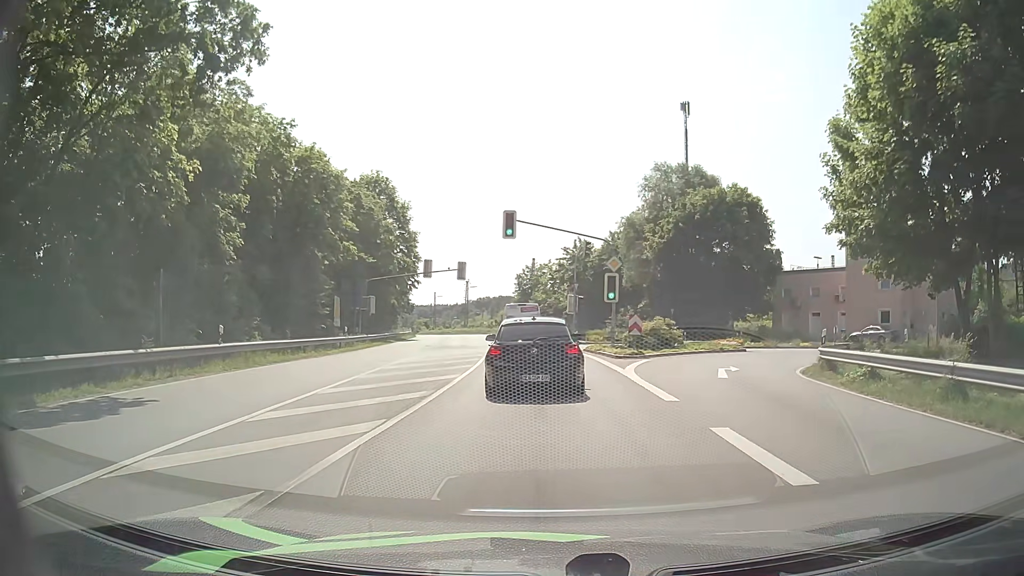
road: primary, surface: asphalt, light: Day
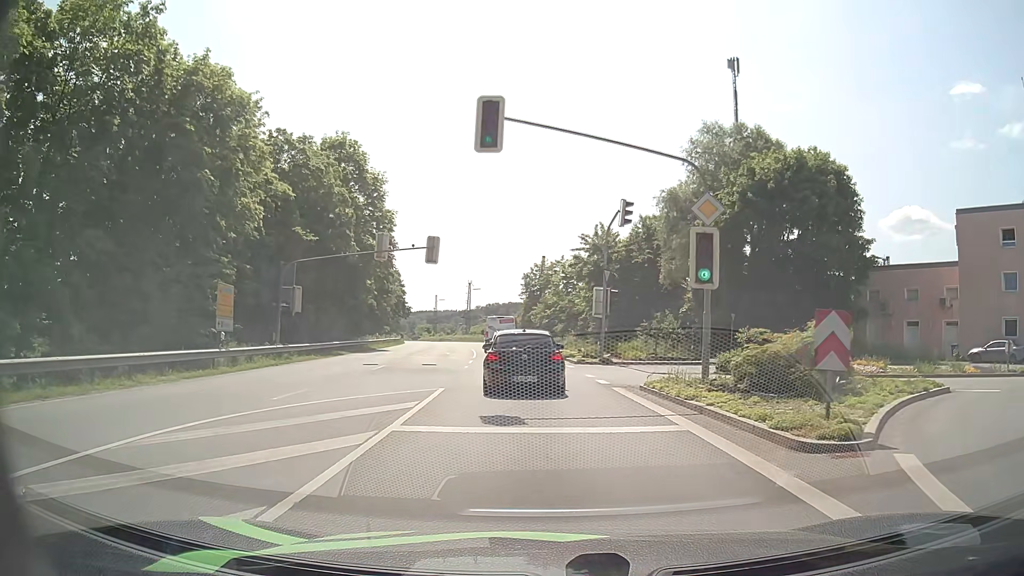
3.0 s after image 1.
(-0.3, +17.4) m; -1°
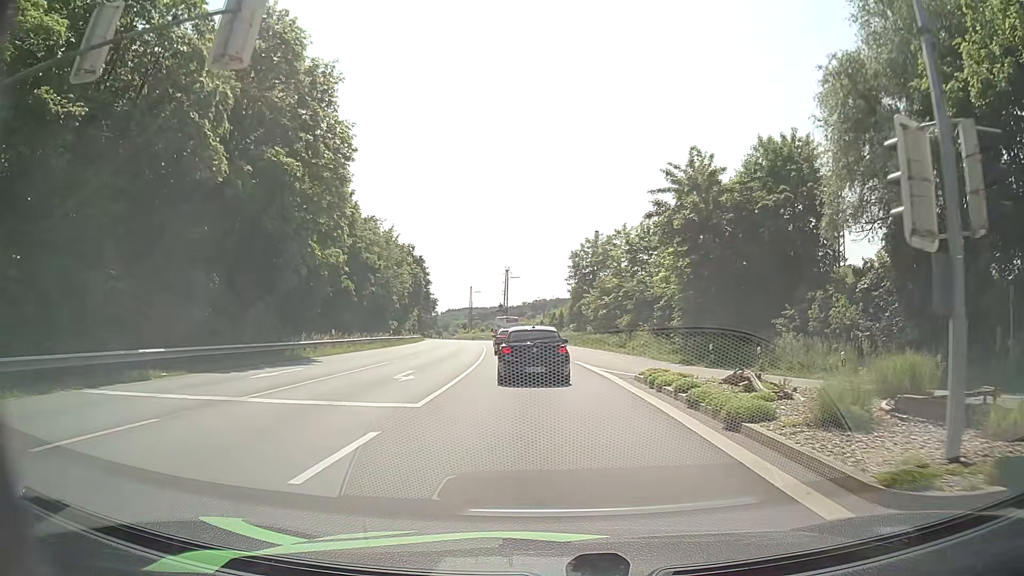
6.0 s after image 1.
(-0.9, +25.3) m; -4°
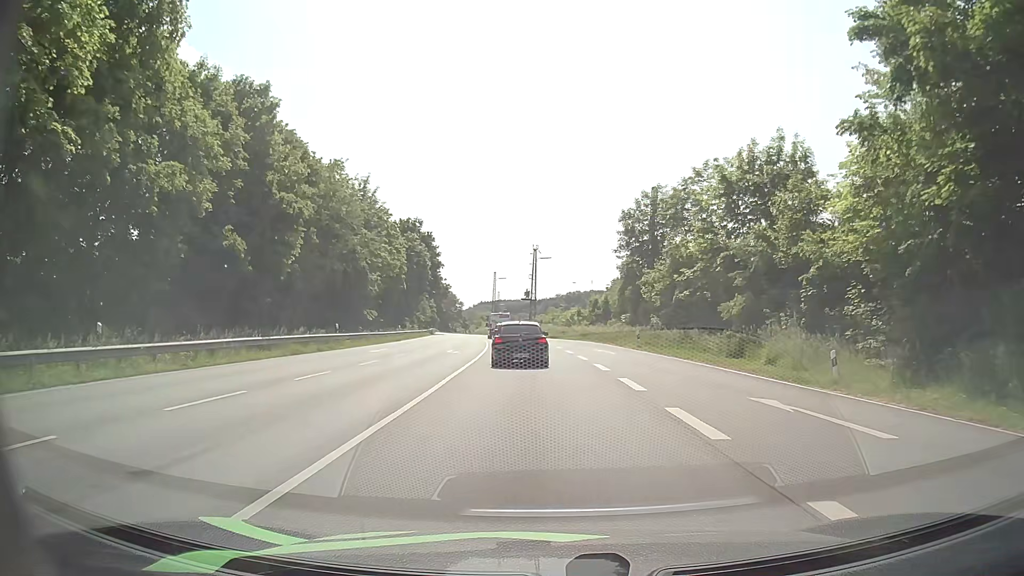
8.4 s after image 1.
(-0.6, +24.6) m; -3°
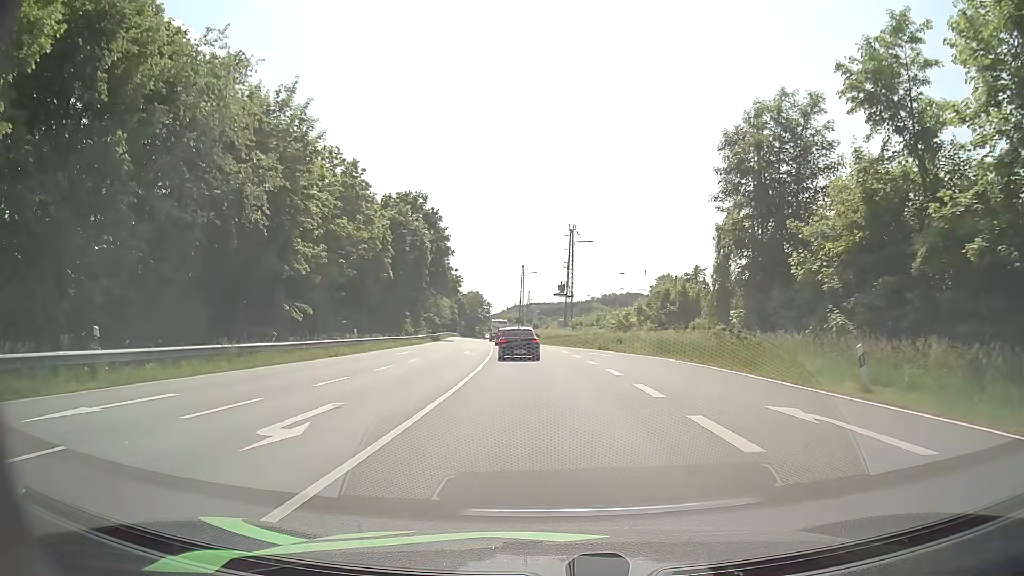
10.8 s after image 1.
(-0.6, +24.7) m; -3°
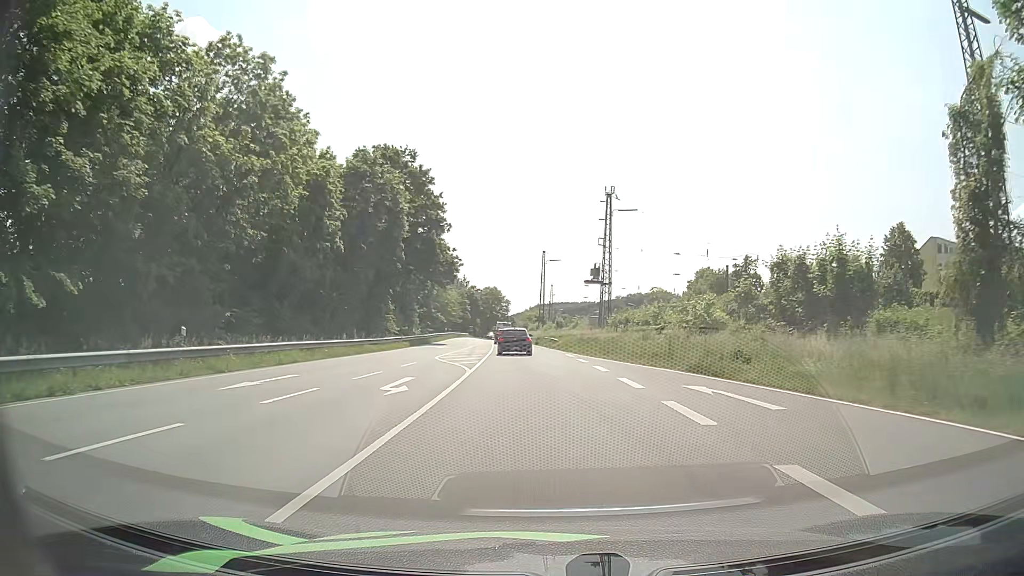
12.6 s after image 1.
(-0.3, +22.1) m; -2°
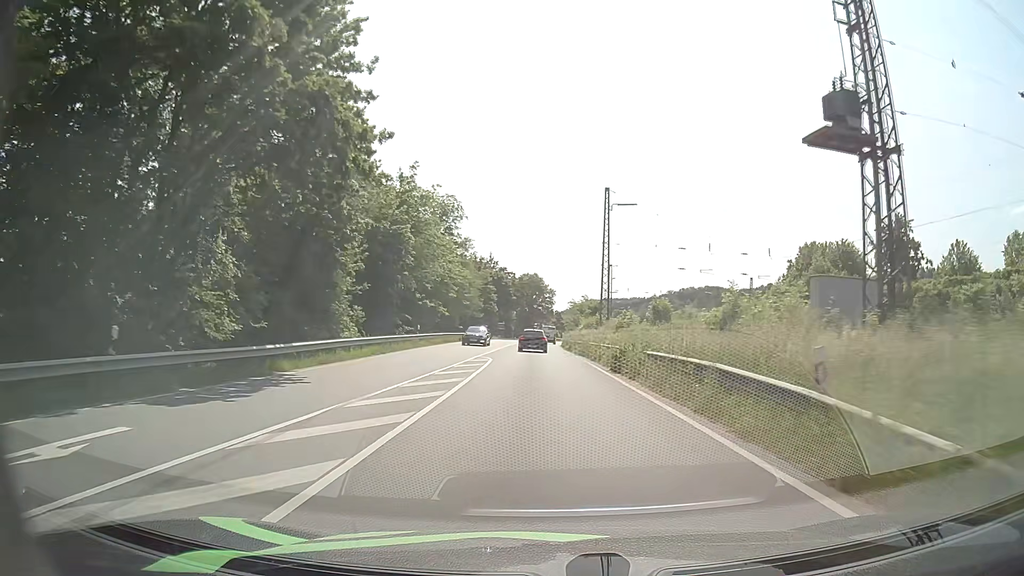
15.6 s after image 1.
(-1.3, +44.4) m; -3°
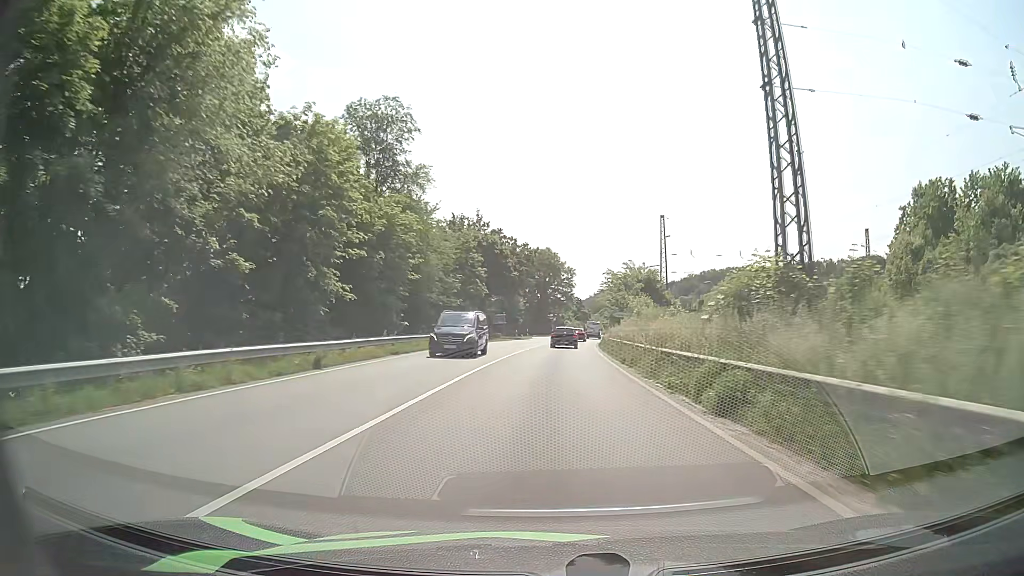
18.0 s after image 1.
(-0.8, +41.6) m; -1°
(0, +10) (0, +20) (0, +30) (+1, +40) (+1, +50) (+2, +60) (+3, +70) (+3, +80) (+5, +90) (+6, +100) m
